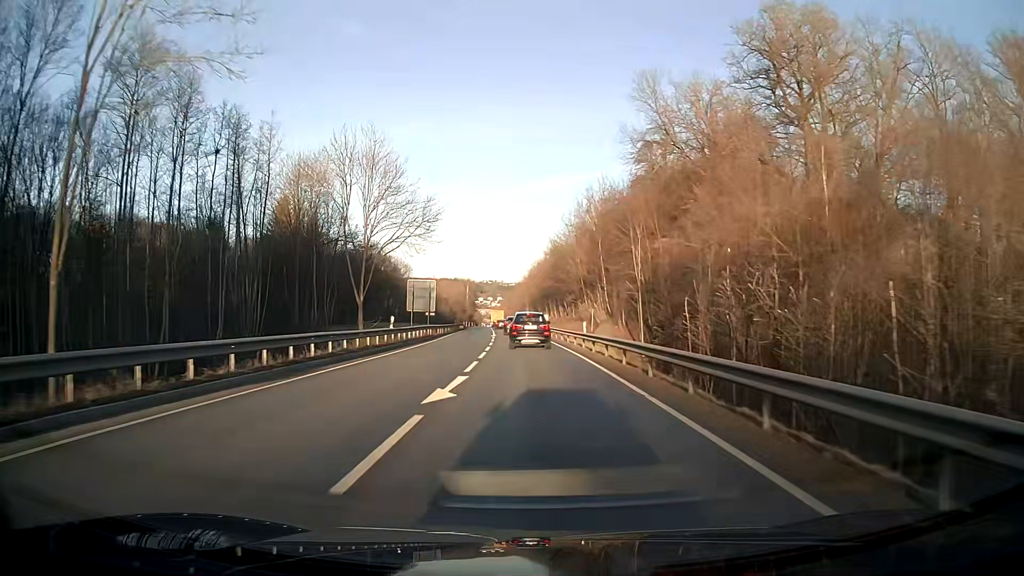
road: primary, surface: asphalt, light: Day
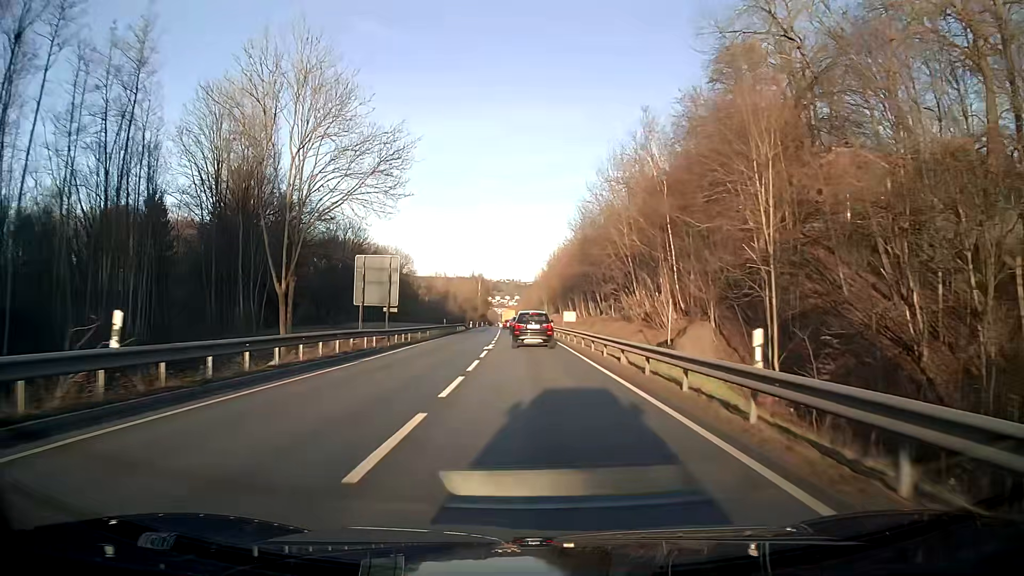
(-0.3, +23.4) m; -1°
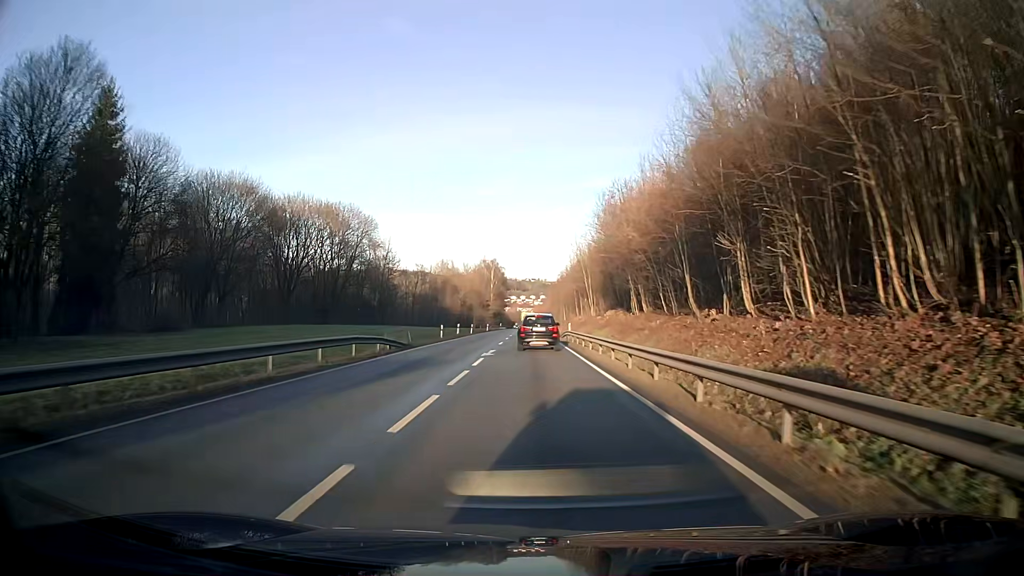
(-1.2, +57.8) m; -2°
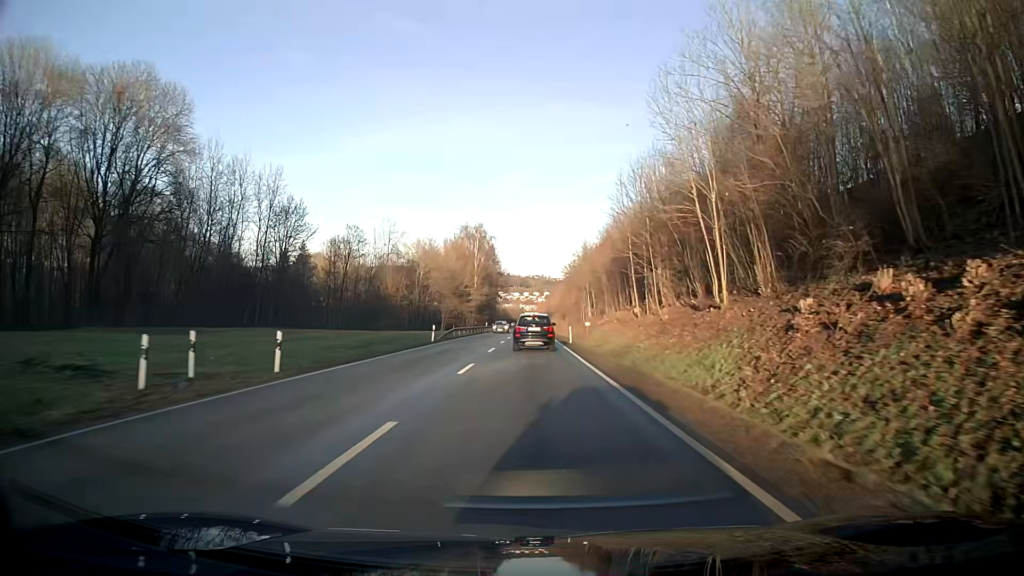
(-0.2, +58.3) m; 0°
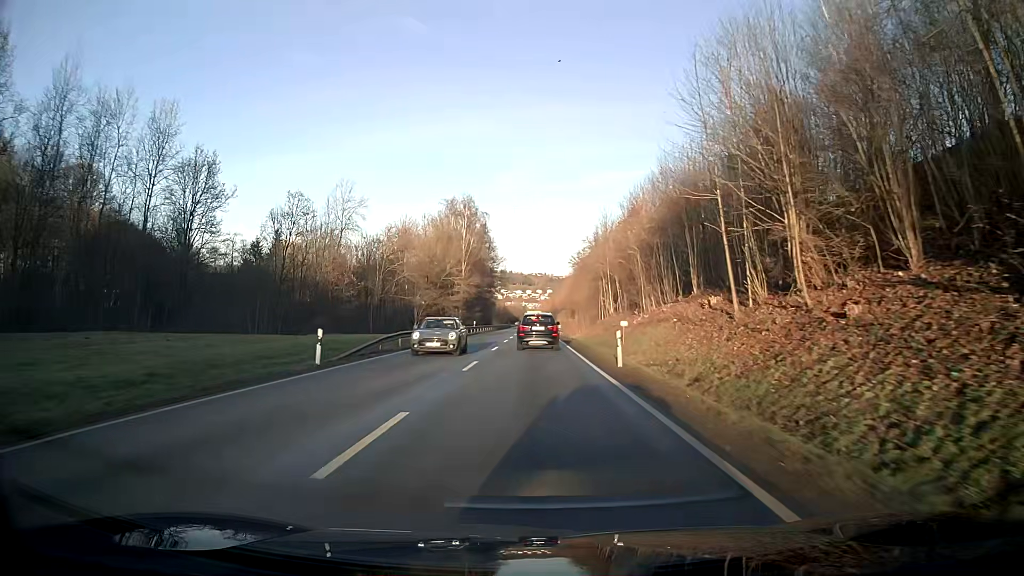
(0.0, +23.5) m; 0°
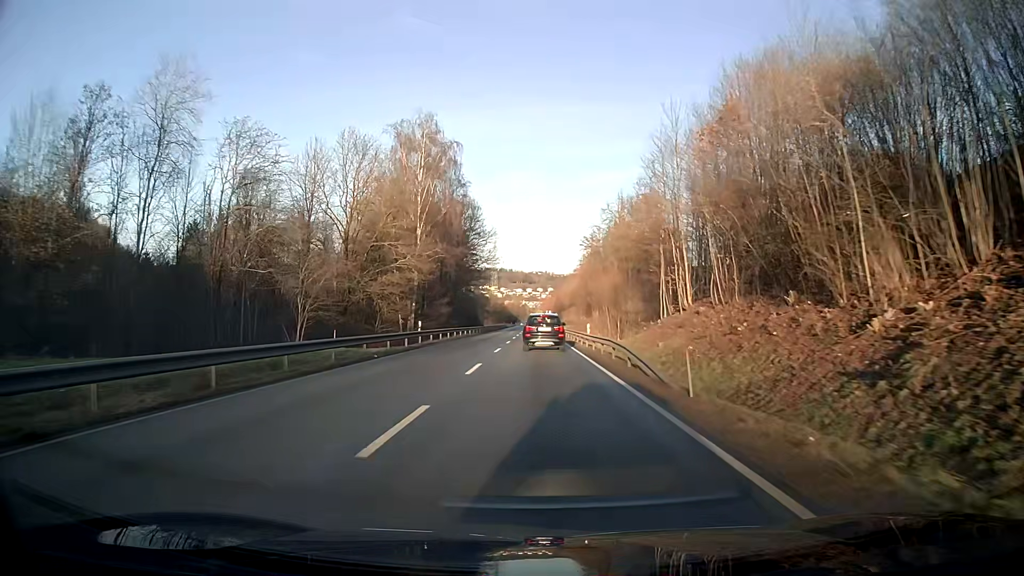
(0.0, +35.6) m; 0°
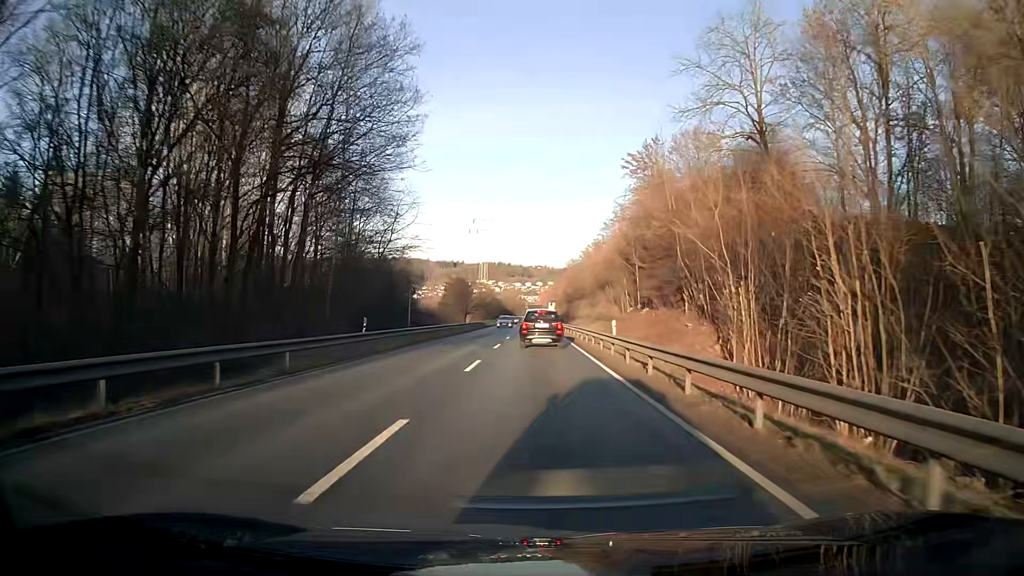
(+0.2, +60.1) m; 0°
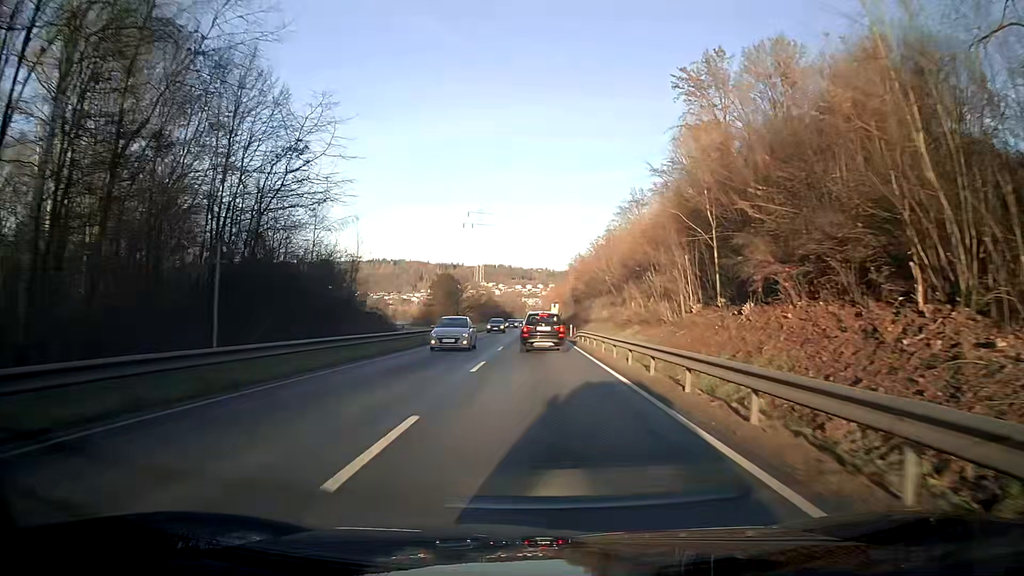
(-0.1, +23.6) m; -1°
